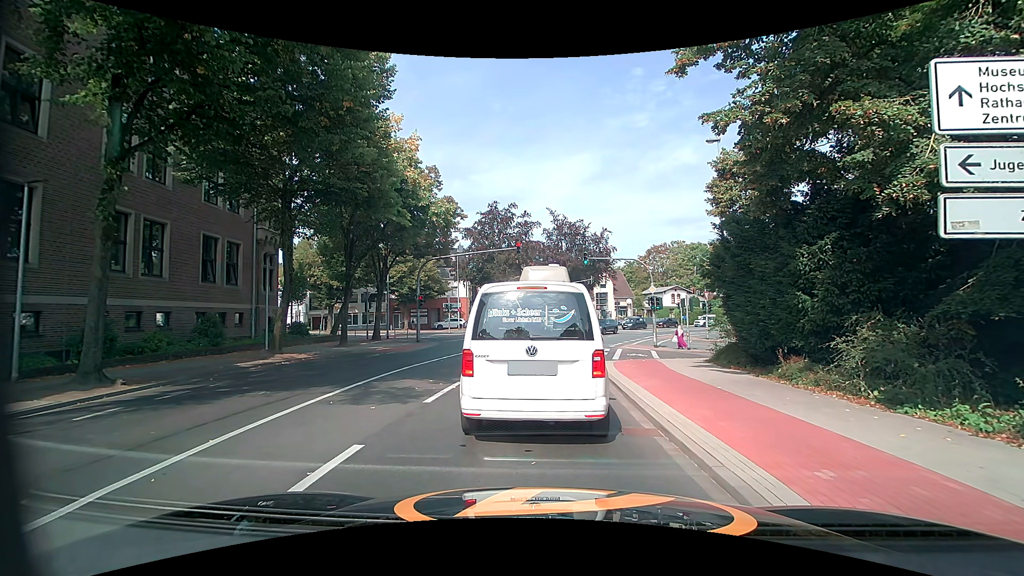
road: secondary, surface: asphalt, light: Day
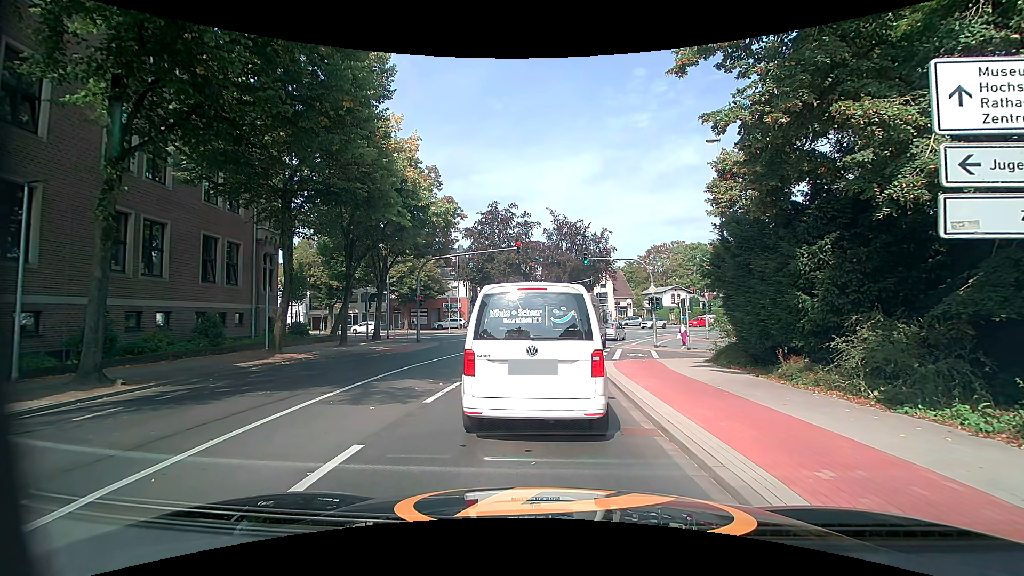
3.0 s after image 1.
(0.0, 0.0) m; 0°
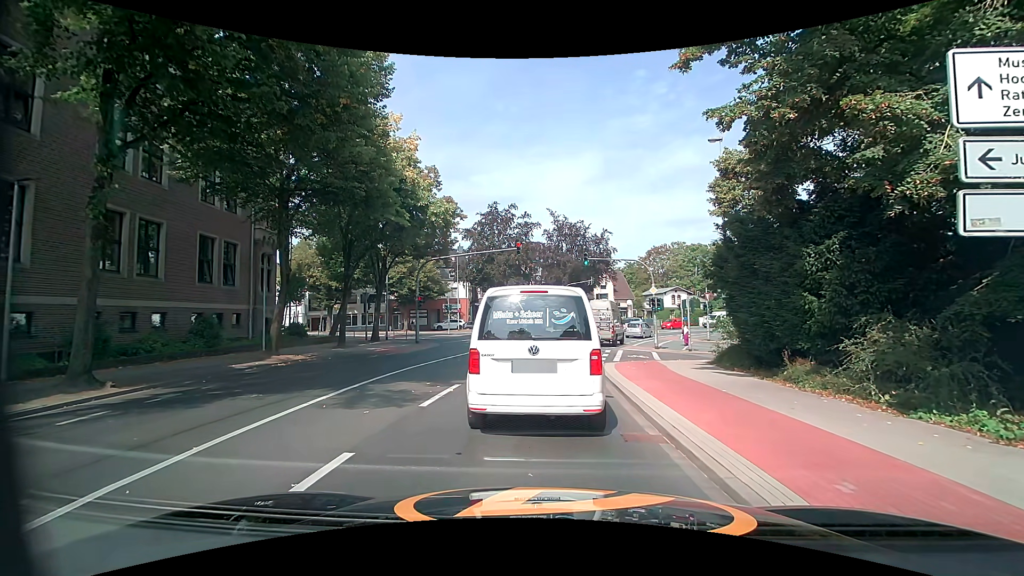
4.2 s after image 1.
(0.0, +0.3) m; 0°
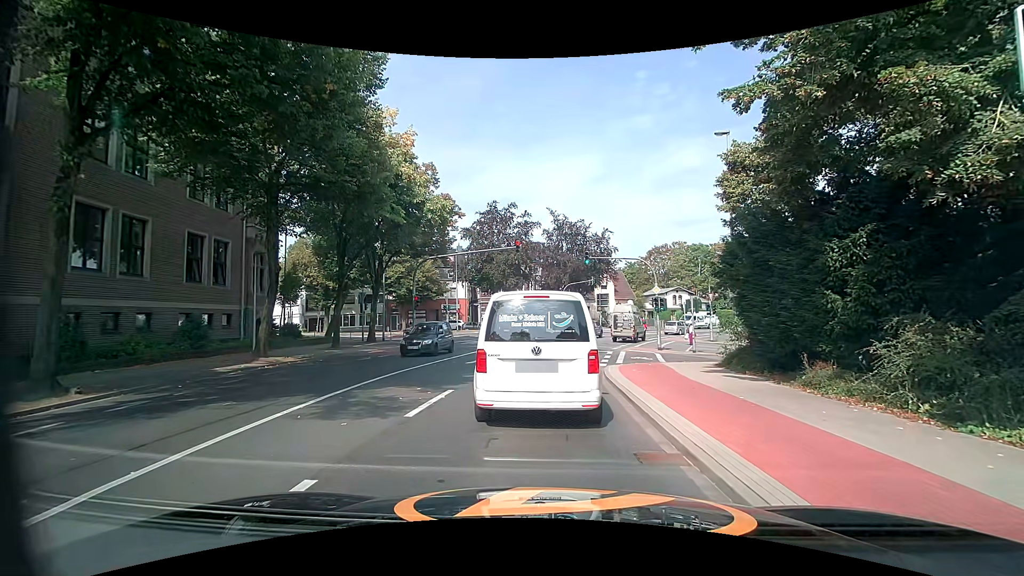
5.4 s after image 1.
(0.0, +0.9) m; 0°
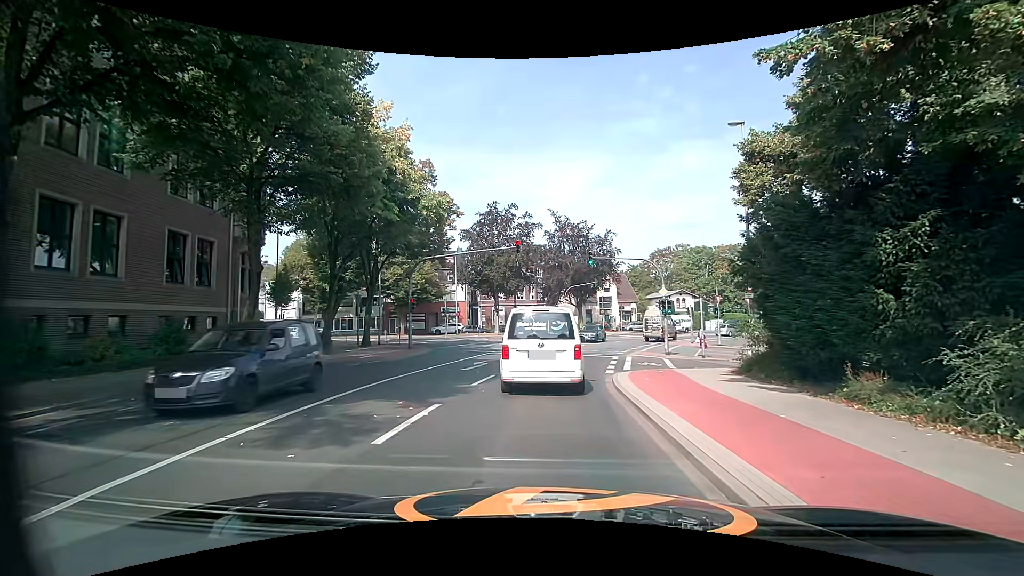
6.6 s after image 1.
(0.0, +1.6) m; -2°
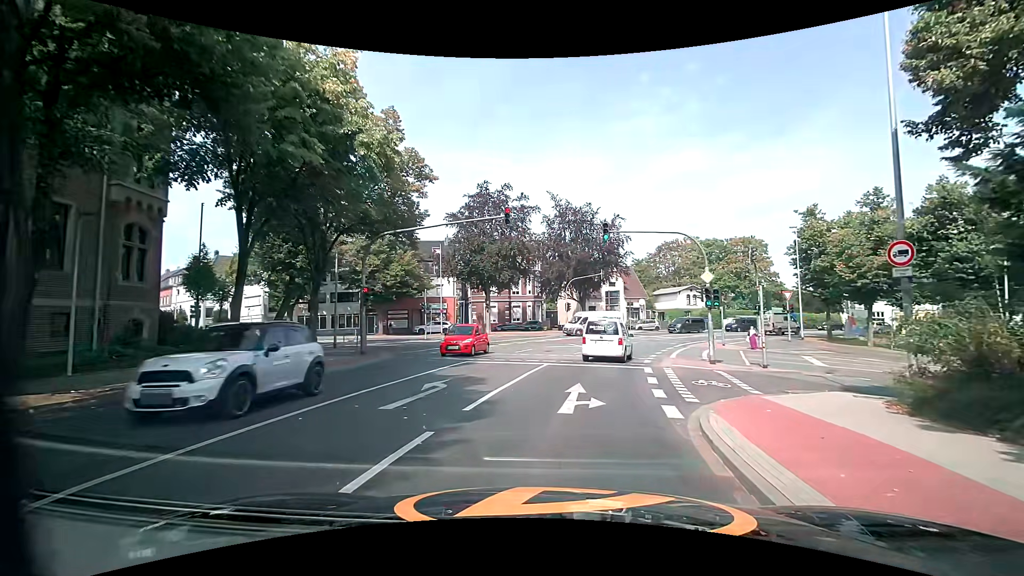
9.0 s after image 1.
(-0.1, +8.9) m; -1°
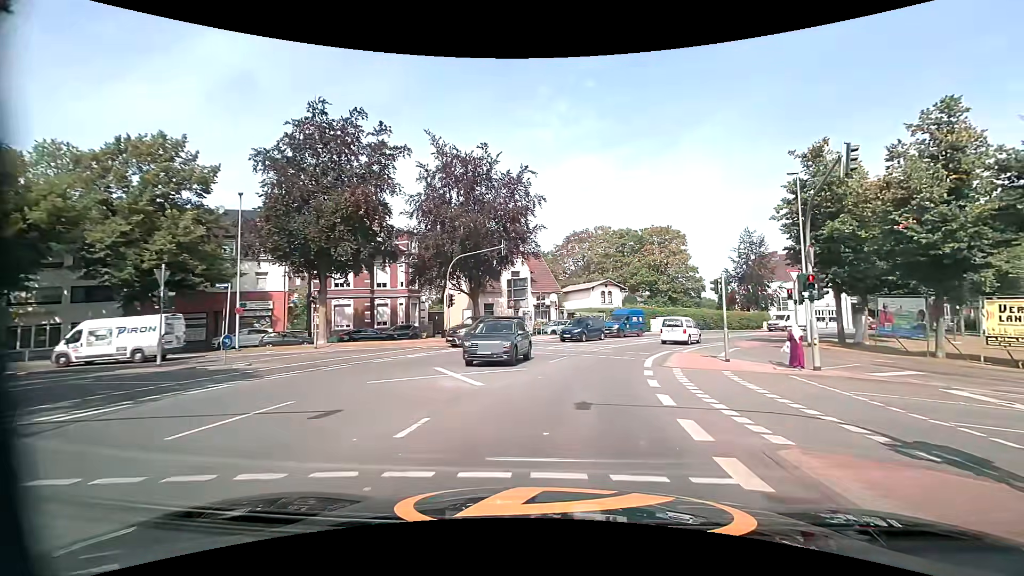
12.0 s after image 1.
(+2.1, +20.2) m; +13°
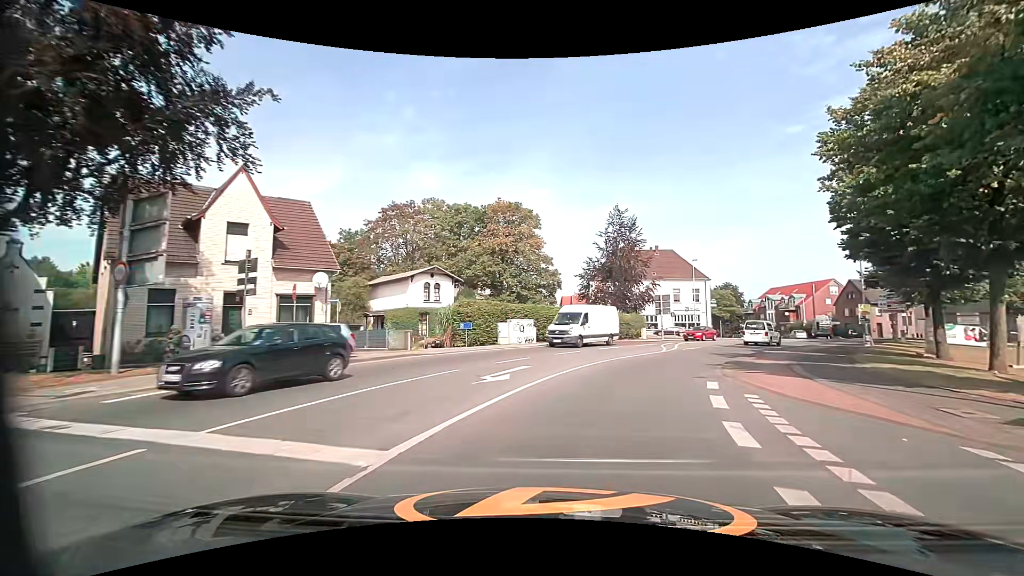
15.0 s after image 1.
(+3.7, +25.9) m; +19°
(+1, +10) (+4, +19) (+9, +28) (+14, +36) (+20, +45) (+26, +53) (+31, +61) (+37, +70) (+45, +75) (+54, +77) m
